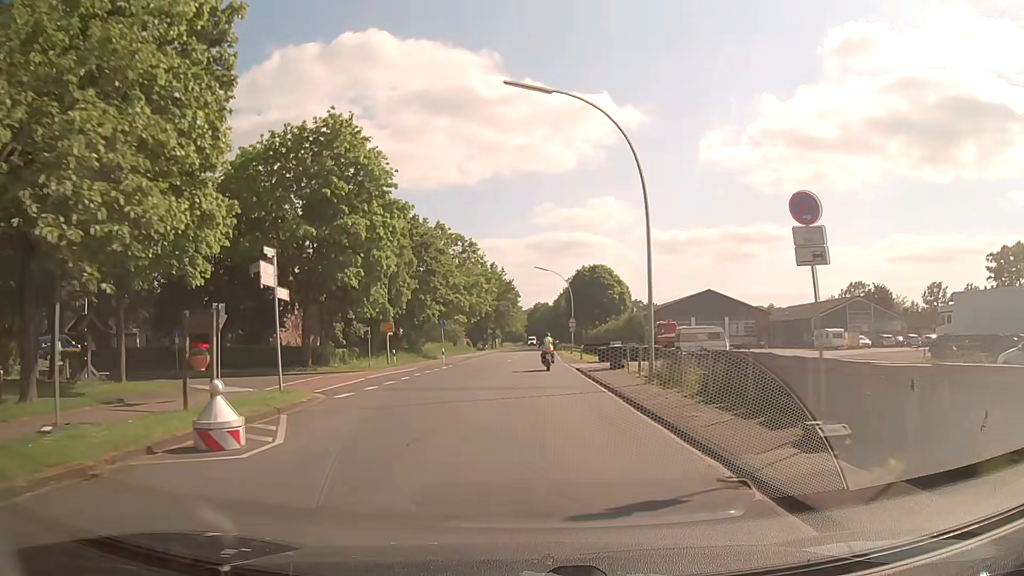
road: secondary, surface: paved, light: Day
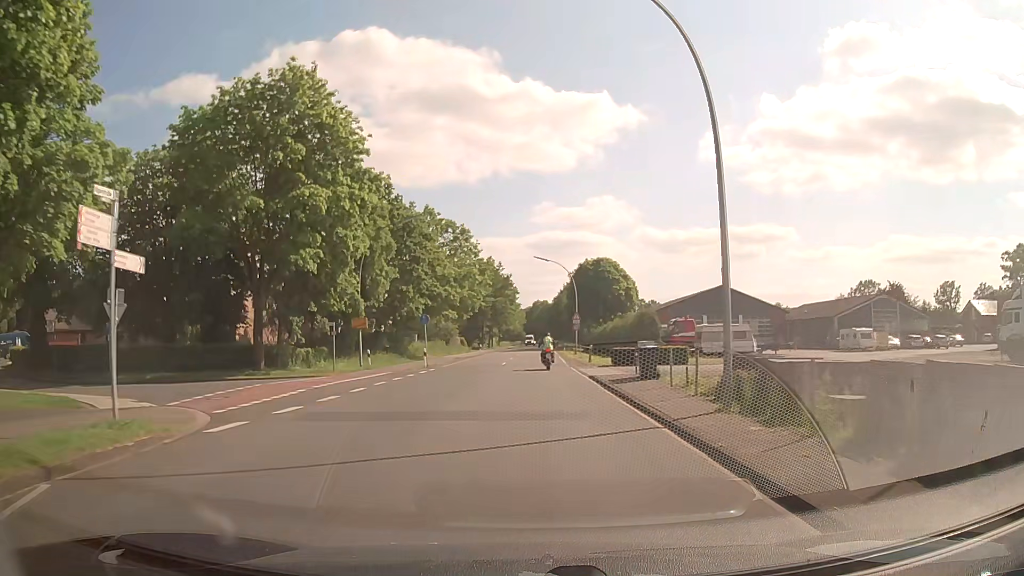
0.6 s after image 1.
(0.0, +7.5) m; 0°
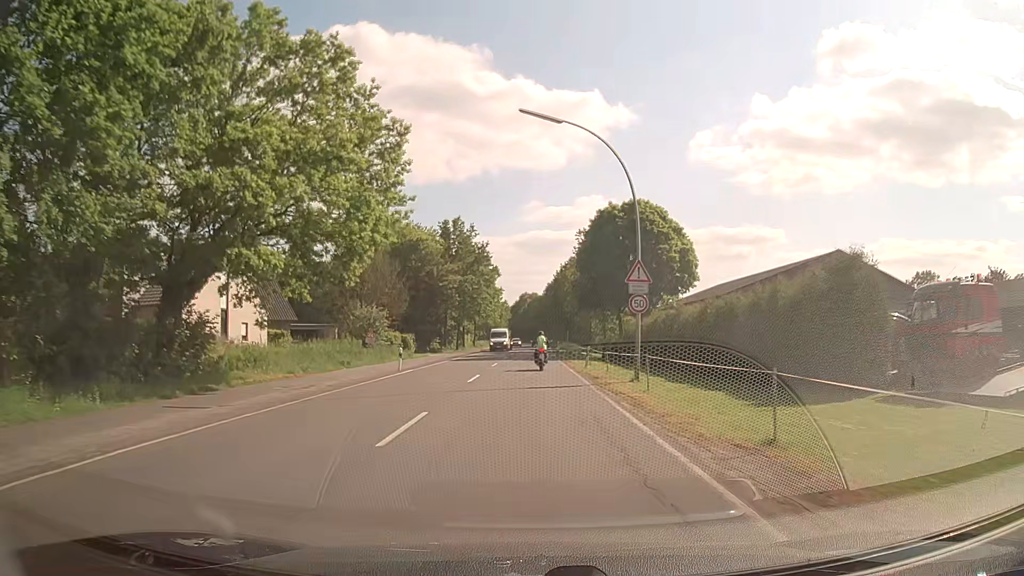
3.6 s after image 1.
(+0.5, +39.5) m; +1°
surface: asphalt
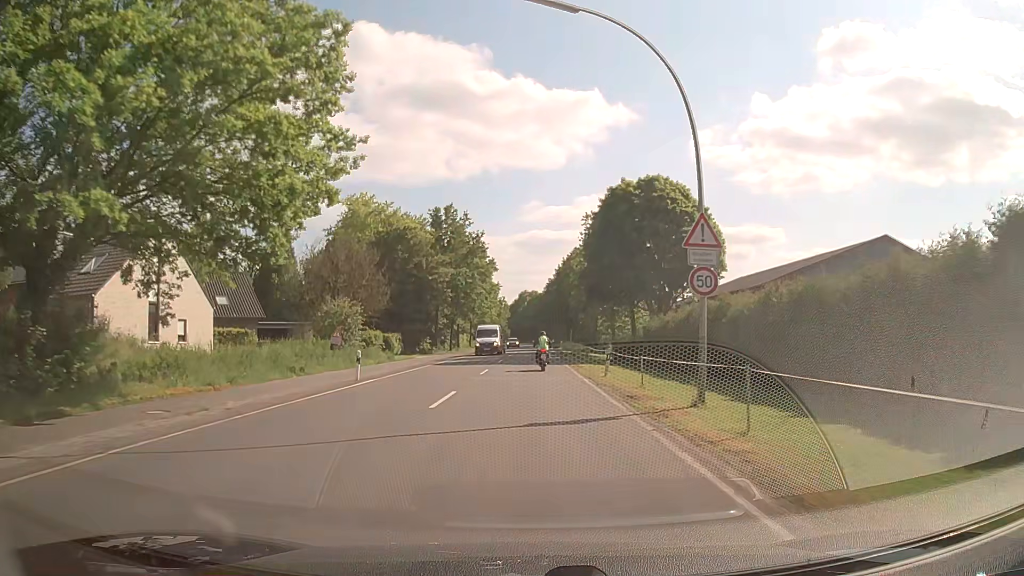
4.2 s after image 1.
(0.0, +8.1) m; 0°
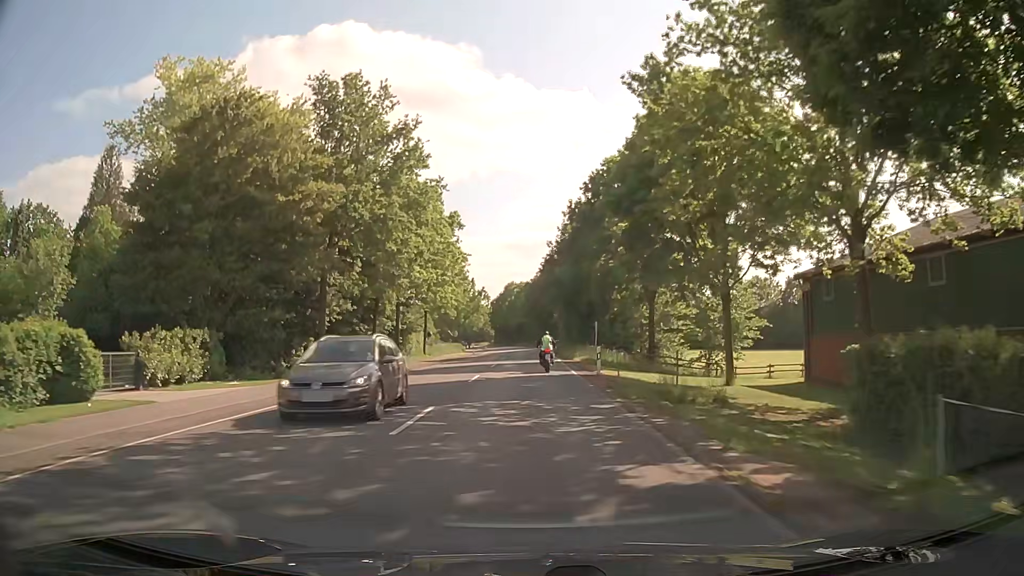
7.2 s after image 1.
(+0.2, +40.8) m; +1°
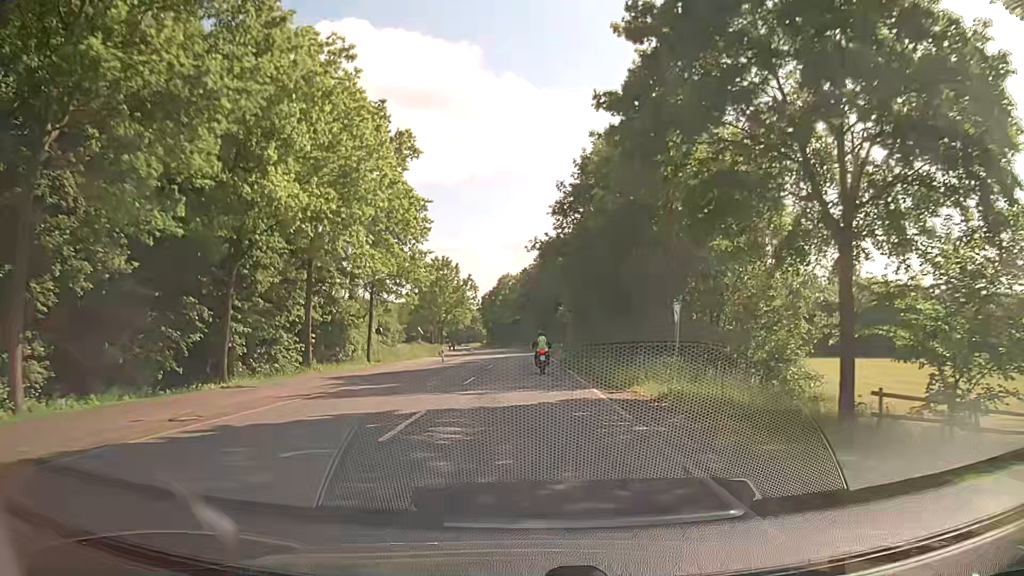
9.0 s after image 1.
(0.0, +24.8) m; 0°
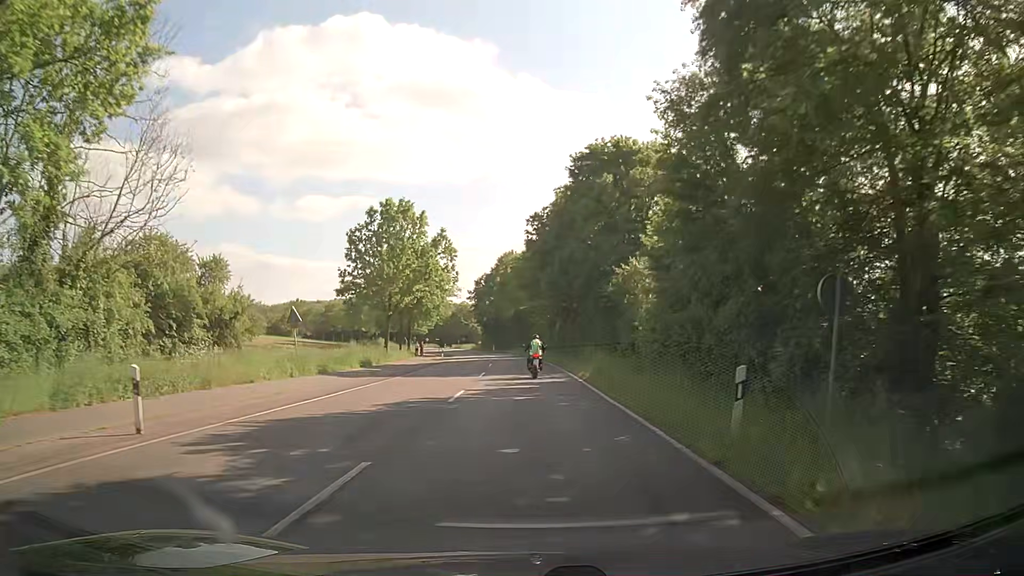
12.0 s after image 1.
(-0.1, +41.6) m; -1°
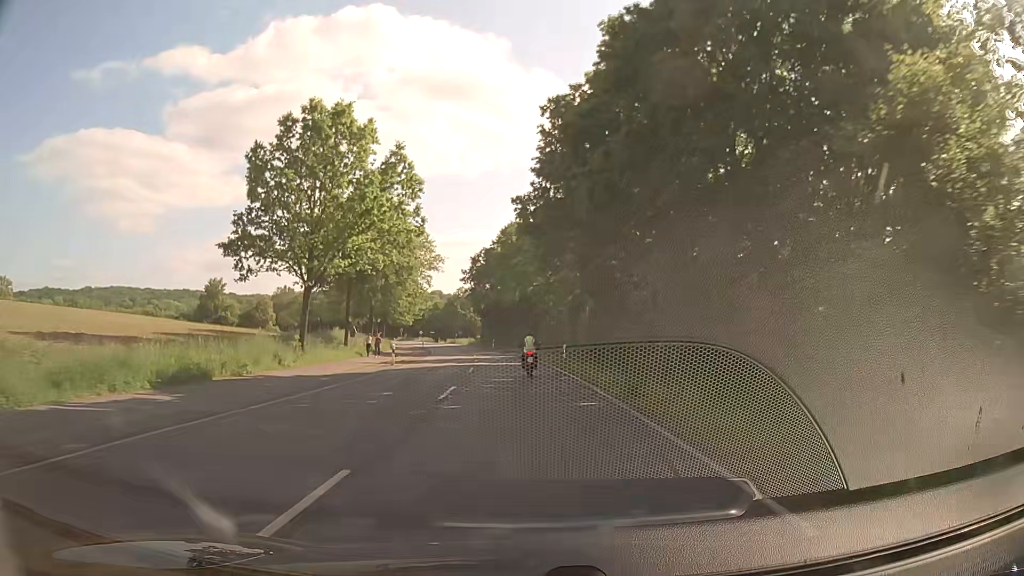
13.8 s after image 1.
(0.0, +25.0) m; -1°
(0, +10) (0, +20) (-1, +30) (-1, +40) (-2, +50) (-3, +60) (-4, +70) (-6, +80) (-7, +90) (-9, +99) m
